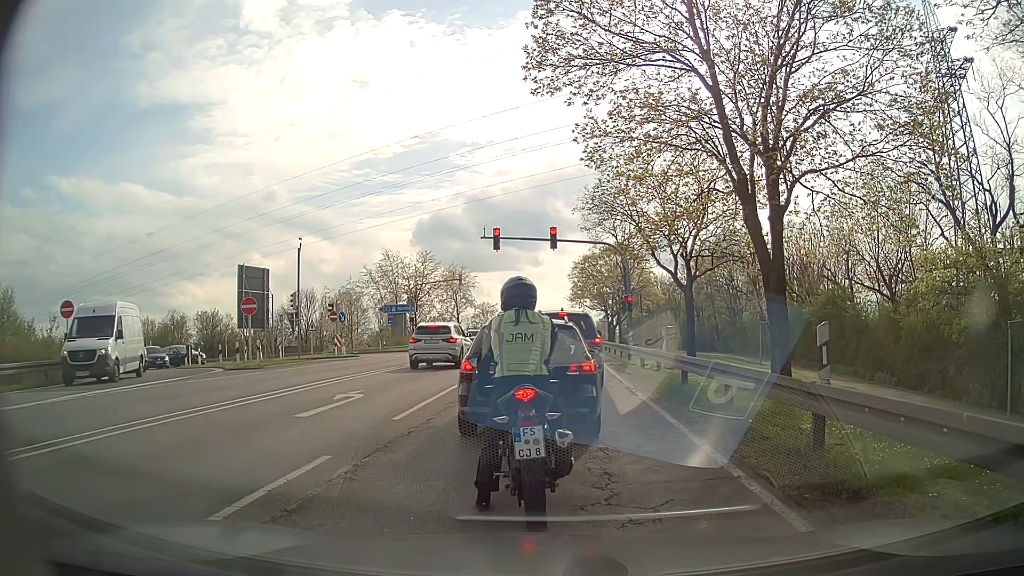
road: secondary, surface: asphalt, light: Day
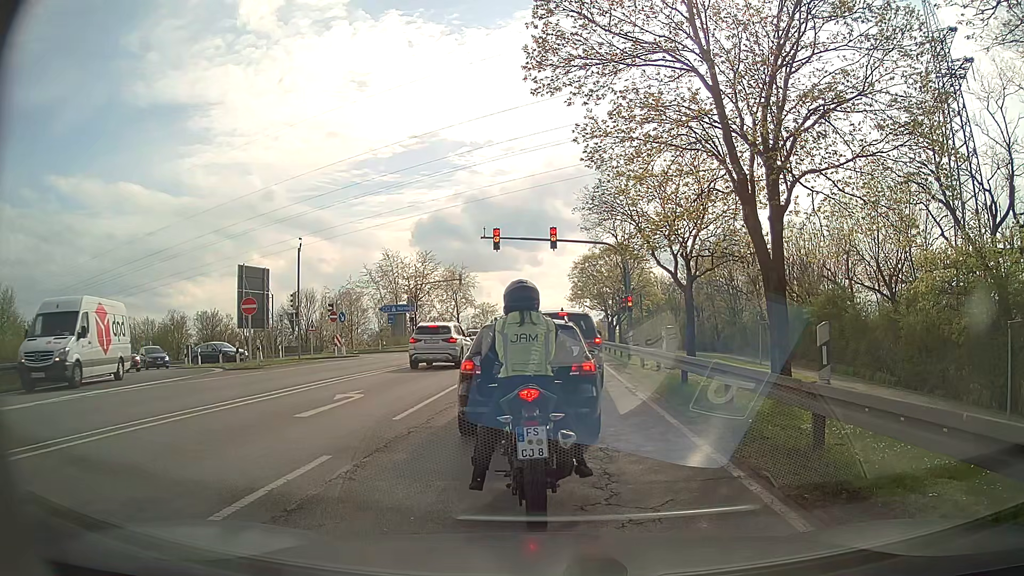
(0.0, 0.0) m; 0°
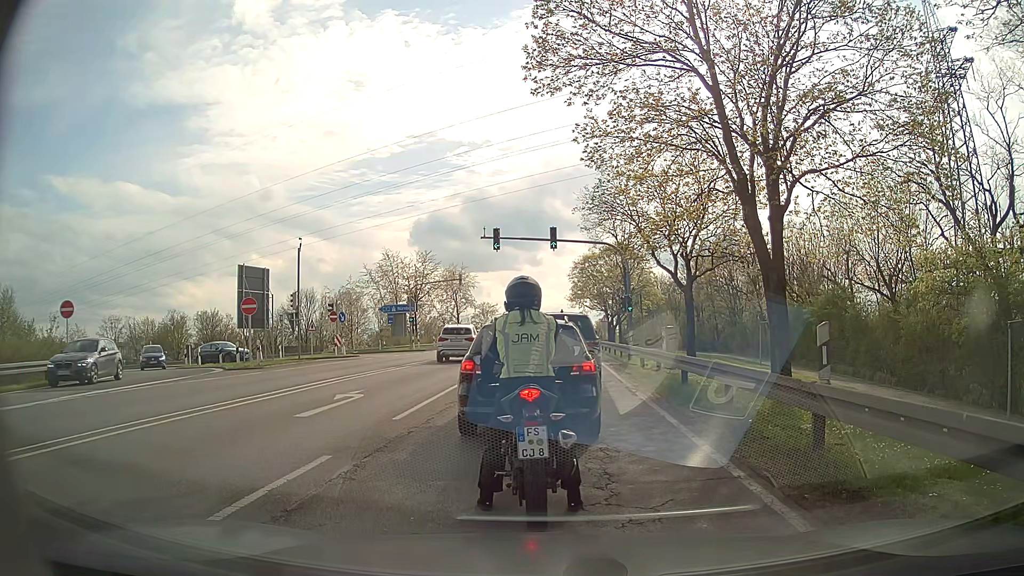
(0.0, 0.0) m; 0°
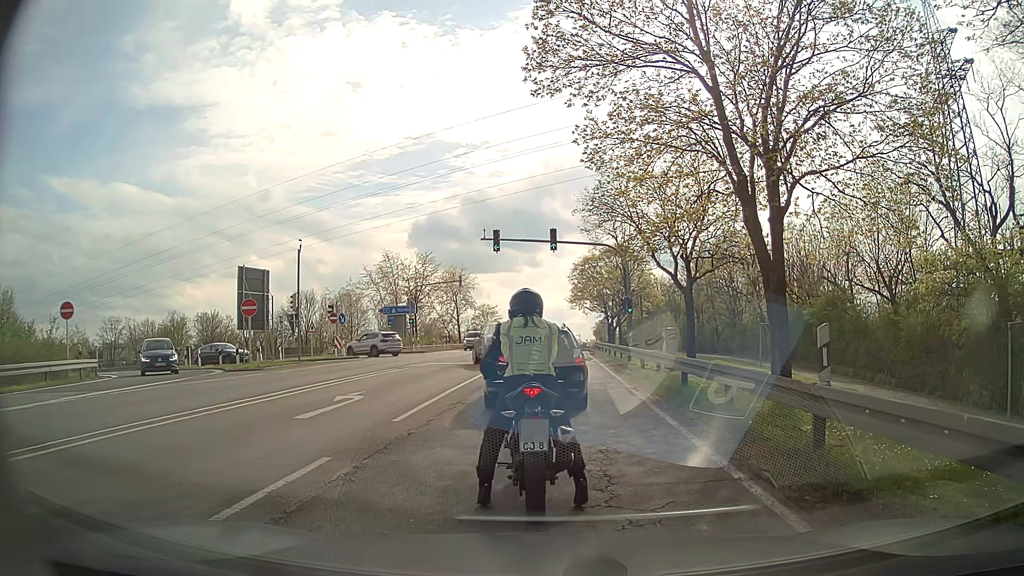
(0.0, 0.0) m; 0°
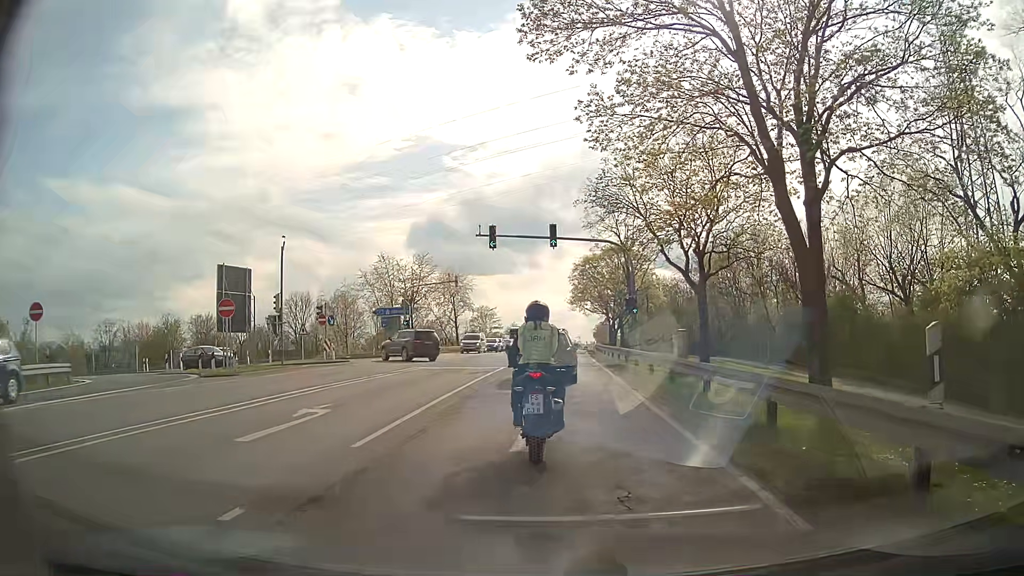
(0.0, +2.4) m; -1°
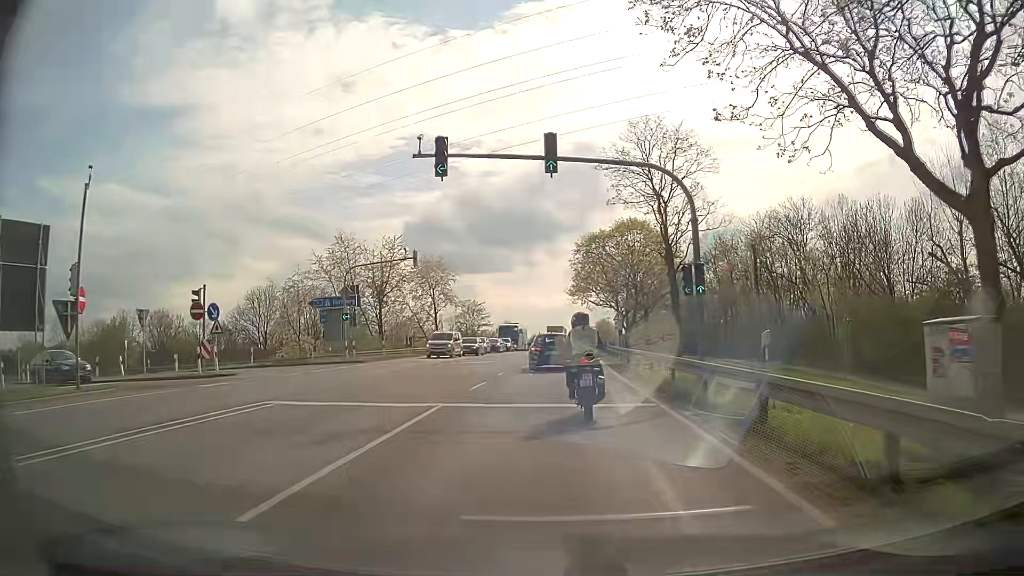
(-0.1, +15.8) m; 0°
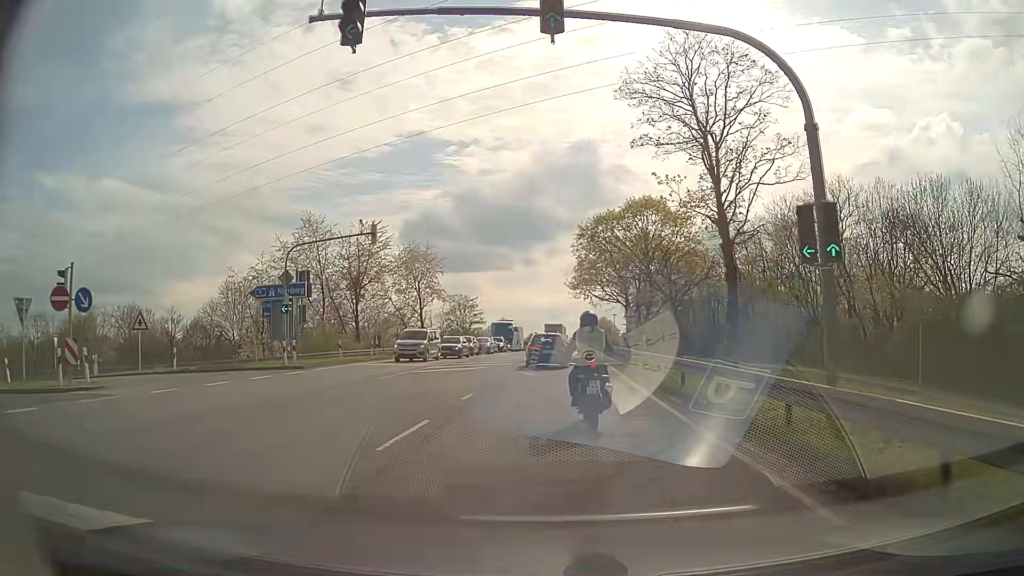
(-0.1, +8.9) m; 0°
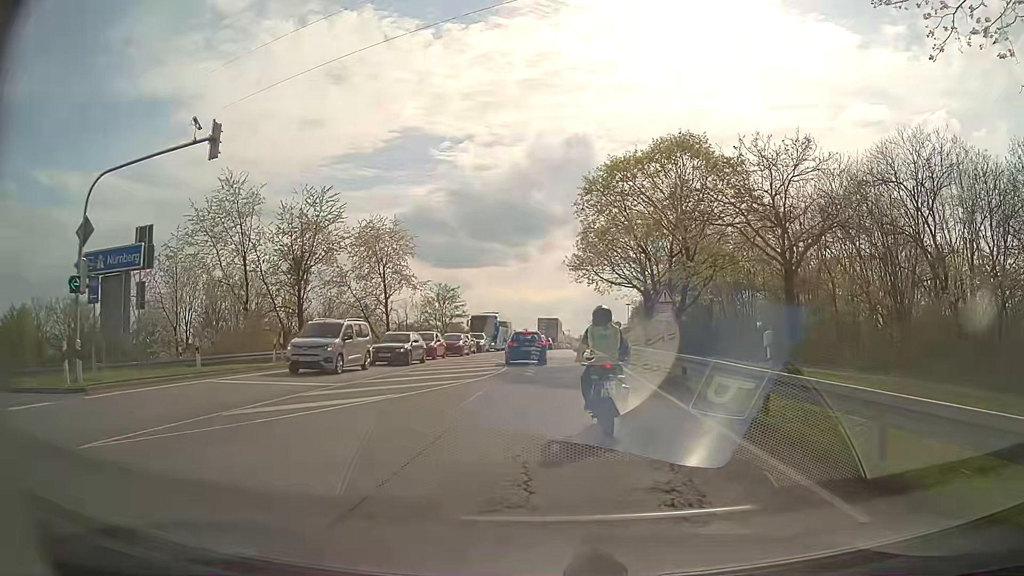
(+0.1, +14.8) m; 0°
(0, +10) (+1, +20) (+1, +30) (+1, +40) (+2, +50) (+2, +60) (+3, +70) (+4, +80) (+4, +90) (+5, +100) m
